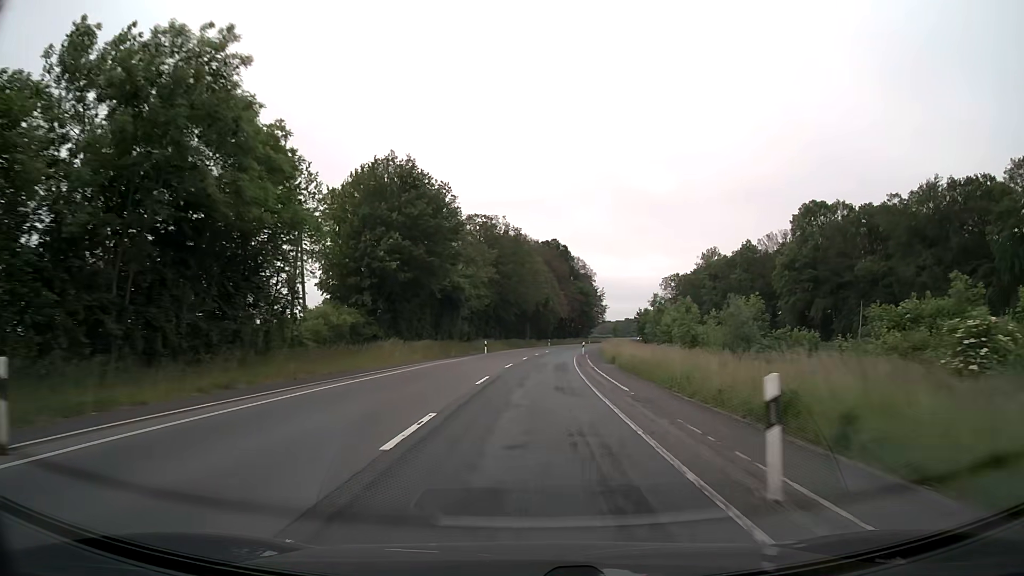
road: secondary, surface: asphalt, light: Day
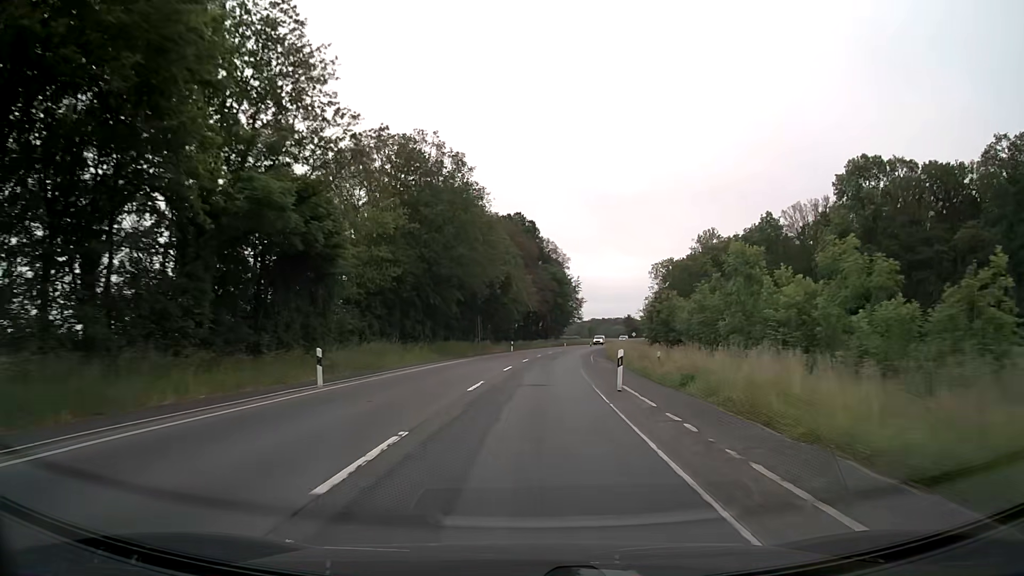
(+1.2, +38.0) m; +3°
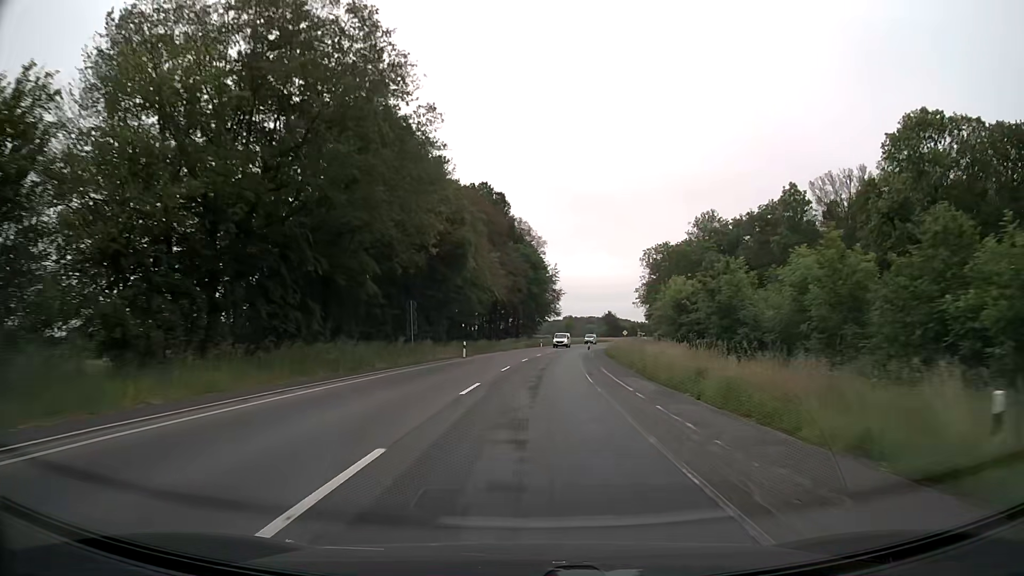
(+0.5, +25.3) m; +2°
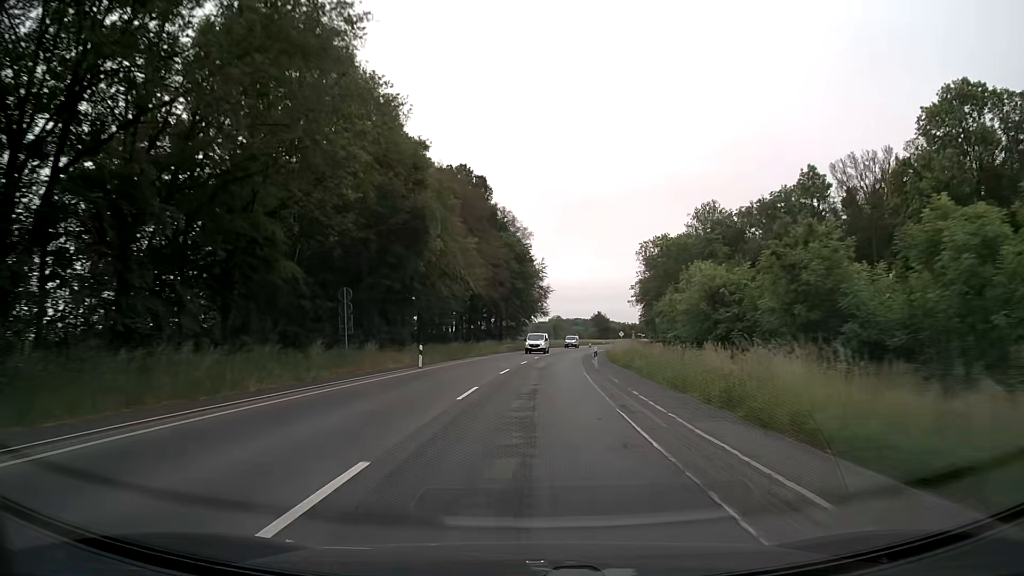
(+0.2, +12.7) m; +1°
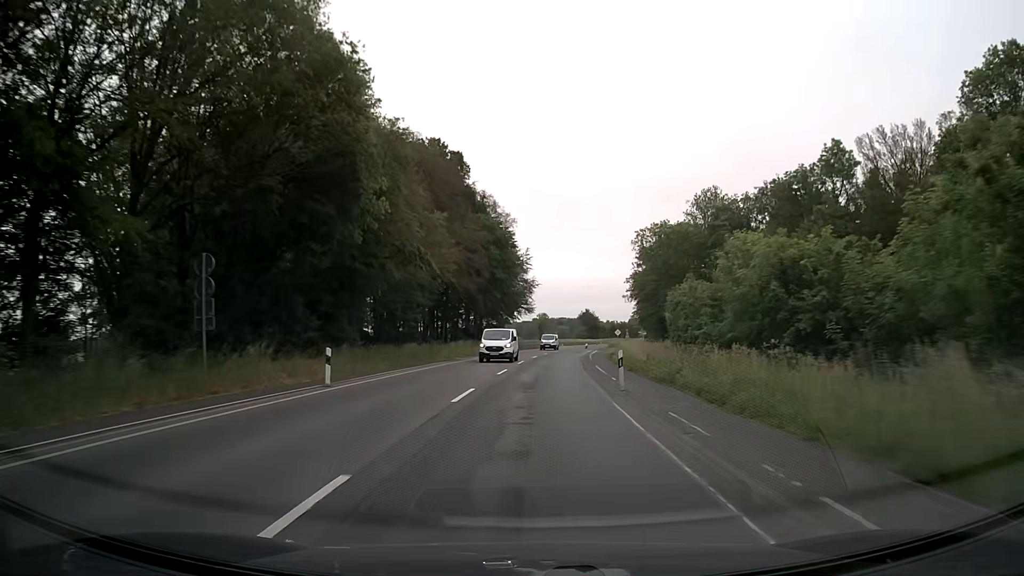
(+0.1, +12.7) m; +1°
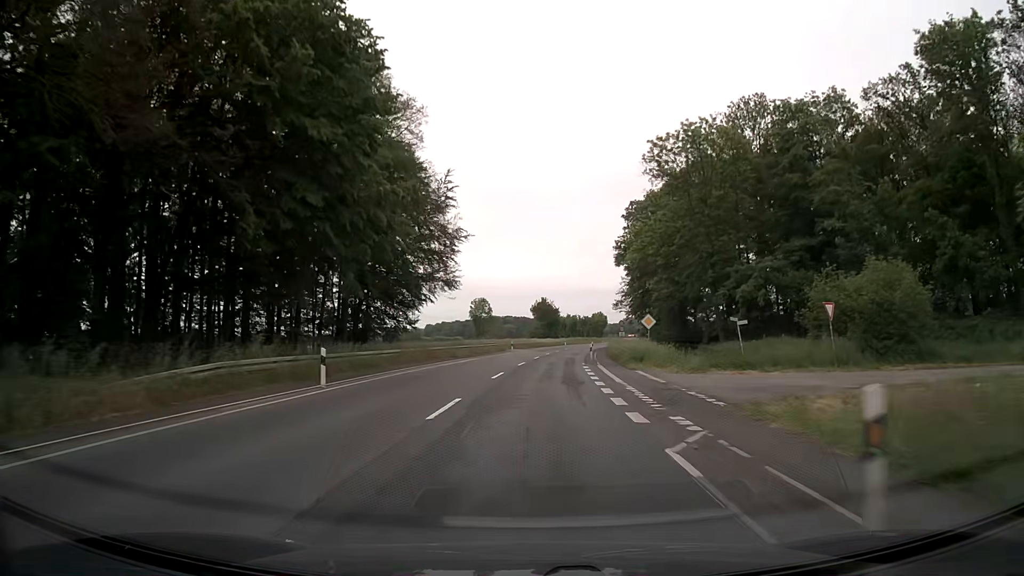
(+2.1, +50.6) m; +5°
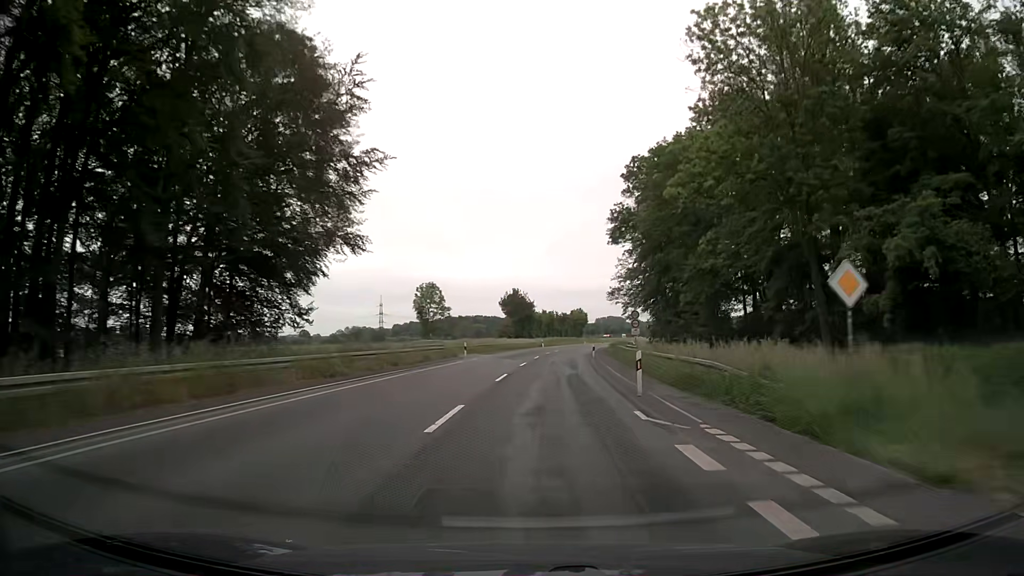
(+0.4, +25.3) m; +2°
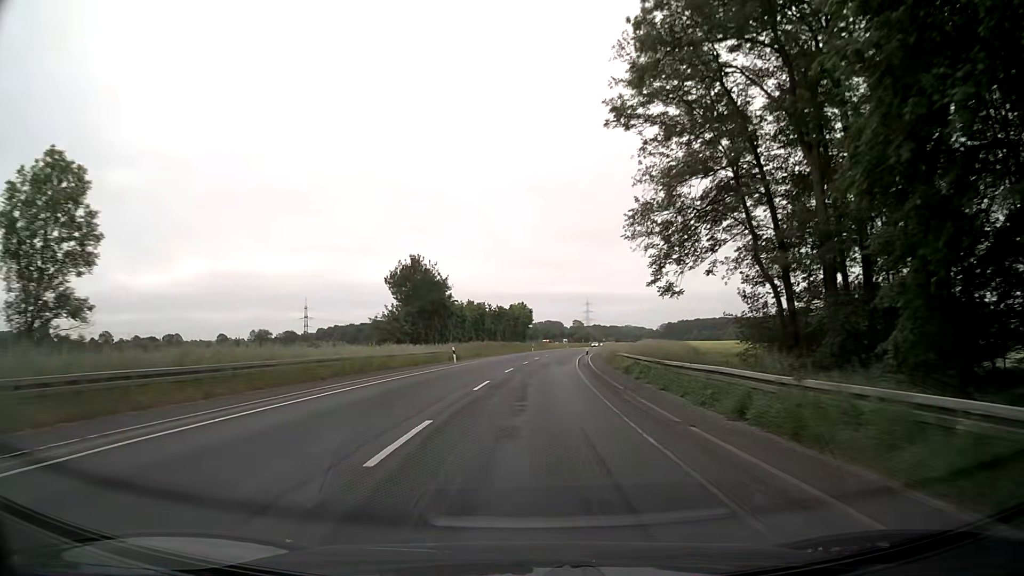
(+2.5, +50.6) m; +5°
(0, +10) (0, +20) (+1, +30) (+1, +40) (+2, +50) (+3, +60) (+4, +70) (+5, +80) (+6, +90) (+8, +100) m
